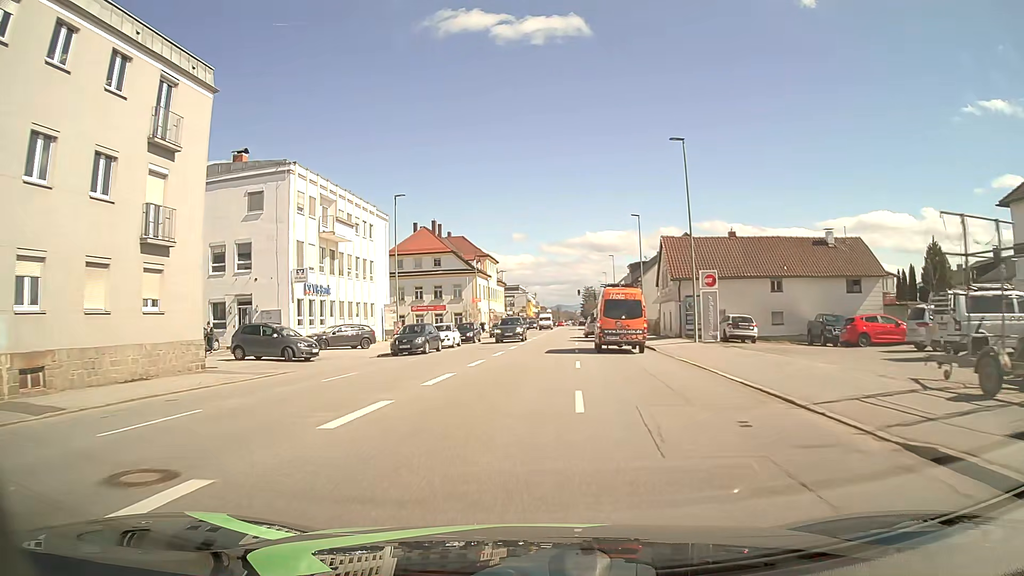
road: tertiary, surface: asphalt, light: Day
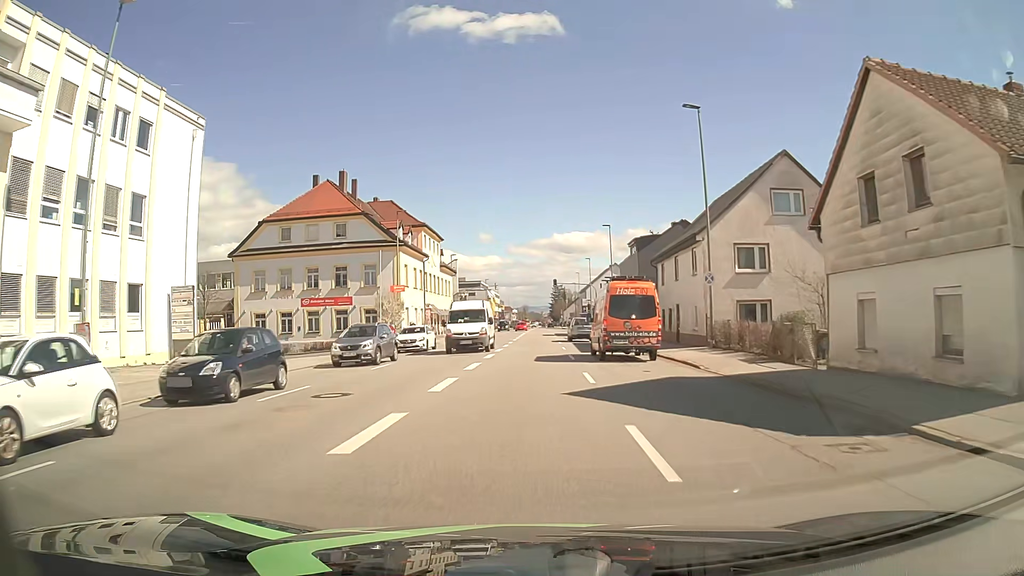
(+0.7, +31.5) m; +3°
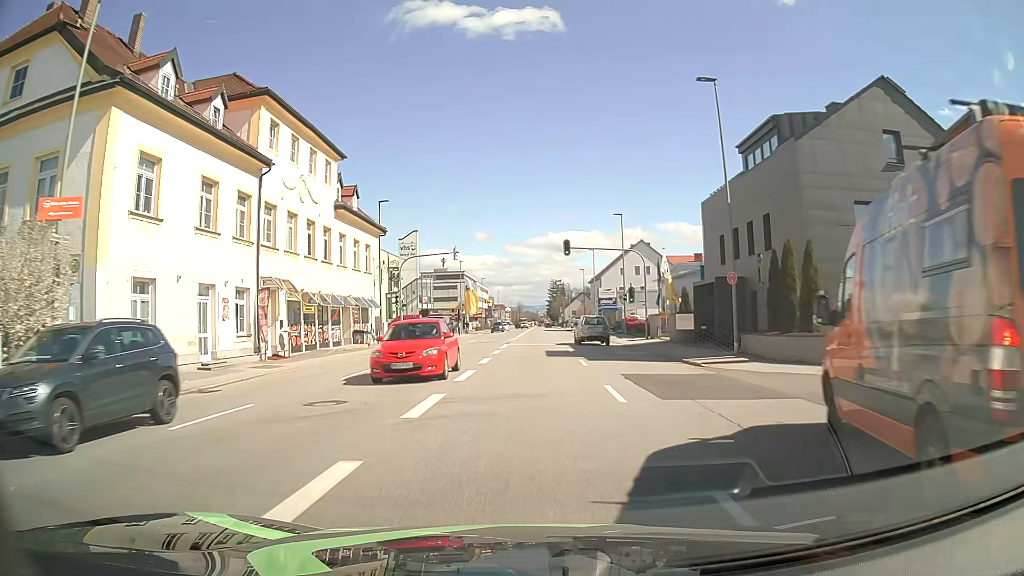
(+0.2, +39.6) m; 0°
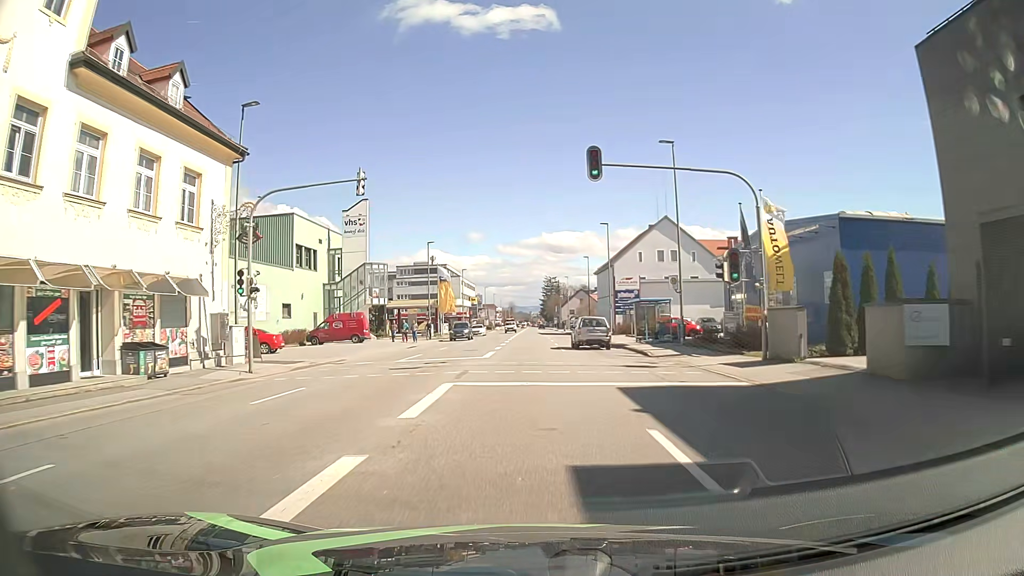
(+0.1, +23.8) m; +1°
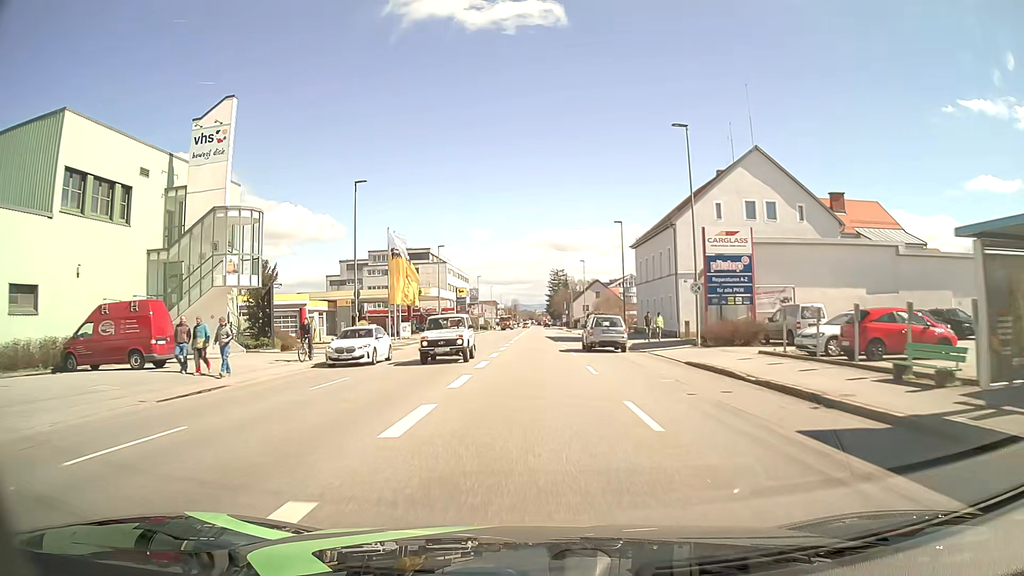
(-0.2, +31.8) m; -1°
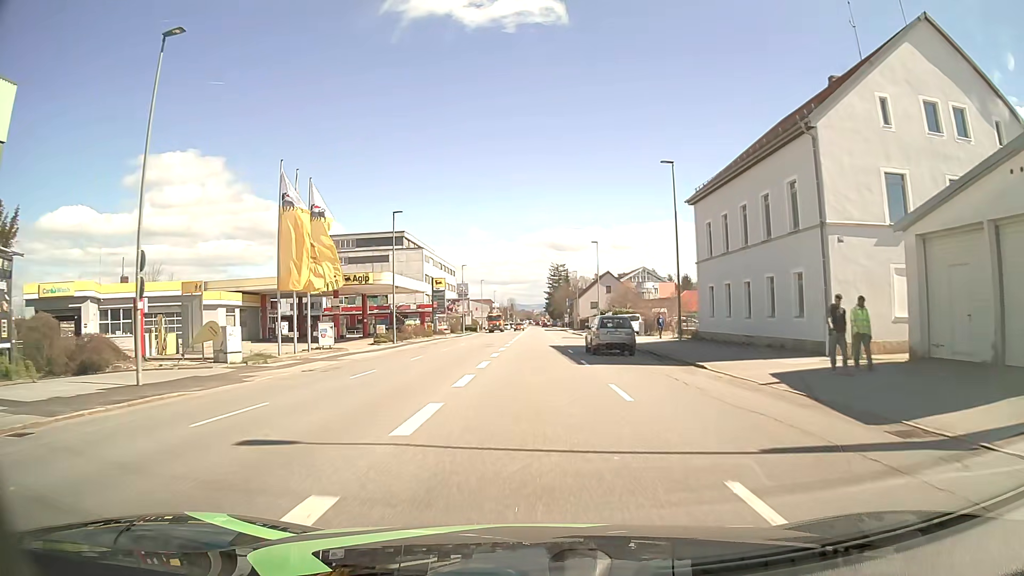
(+0.1, +23.9) m; 0°
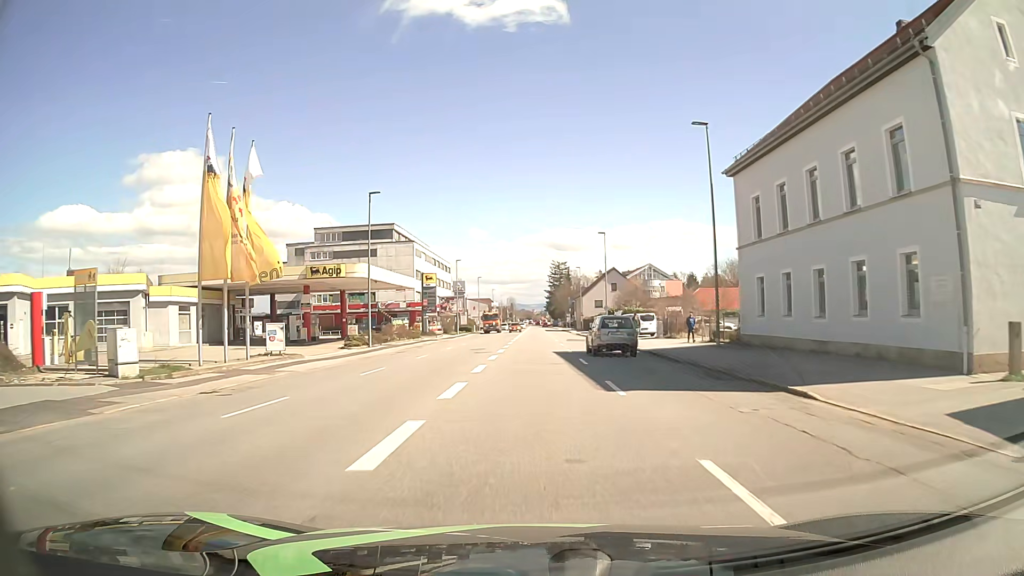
(0.0, +7.9) m; 0°
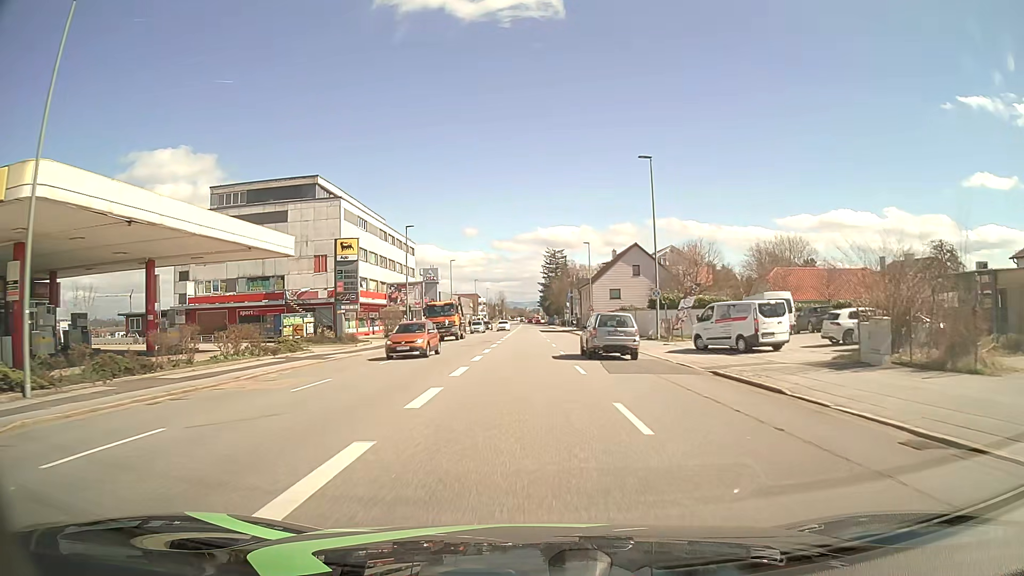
(+0.4, +31.8) m; +1°
(0, +10) (0, +20) (0, +30) (0, +40) (0, +50) (-1, +60) (-1, +70) (-1, +80) (-1, +90) (-1, +100) m
